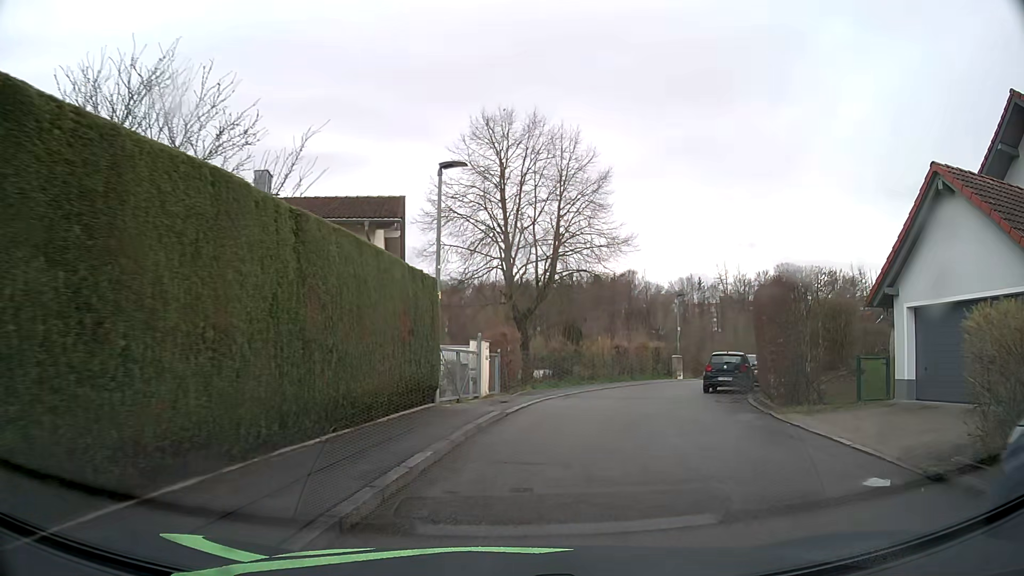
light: Day
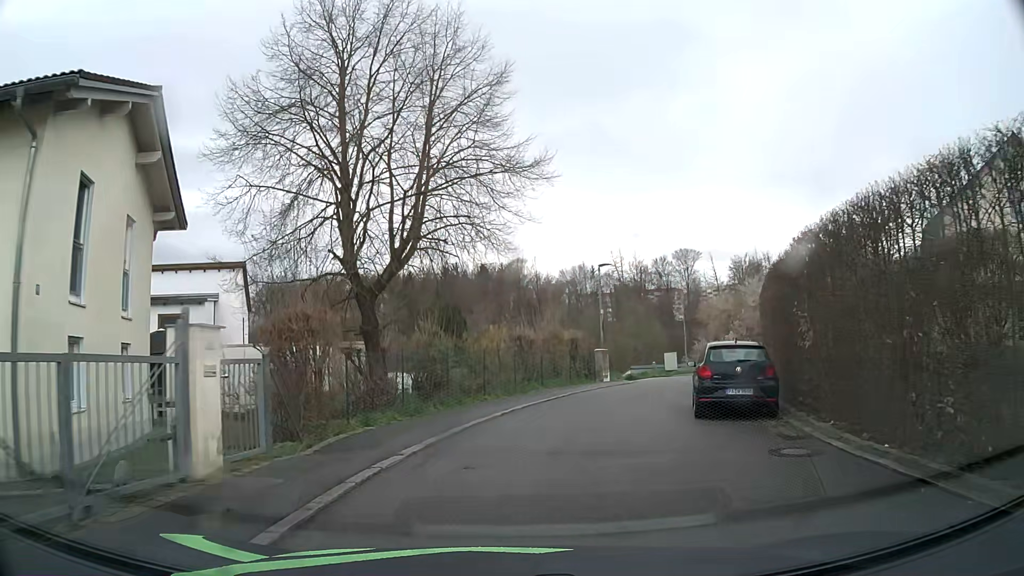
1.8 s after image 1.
(+1.1, +11.5) m; +9°
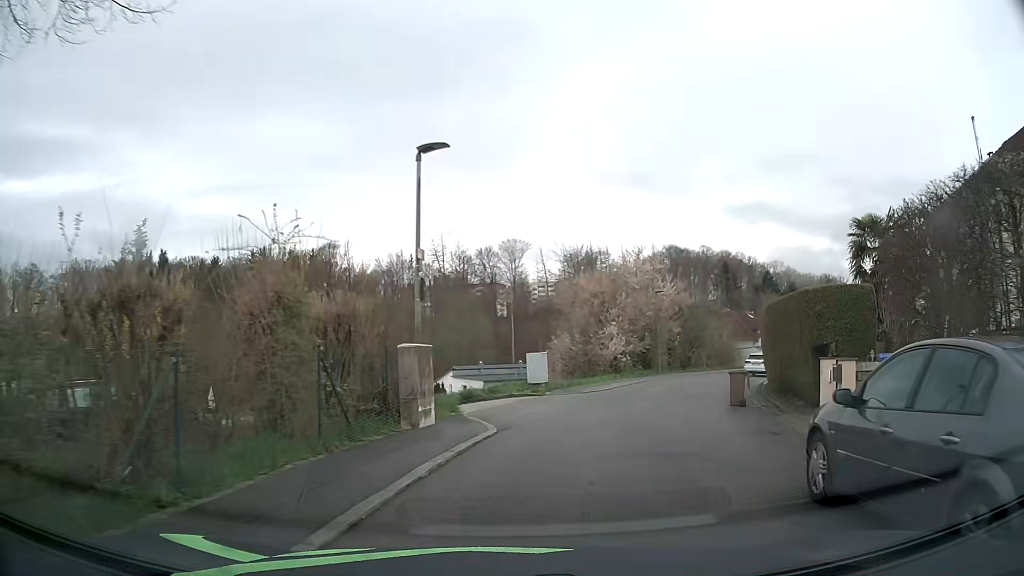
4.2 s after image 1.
(+2.1, +17.0) m; +16°
